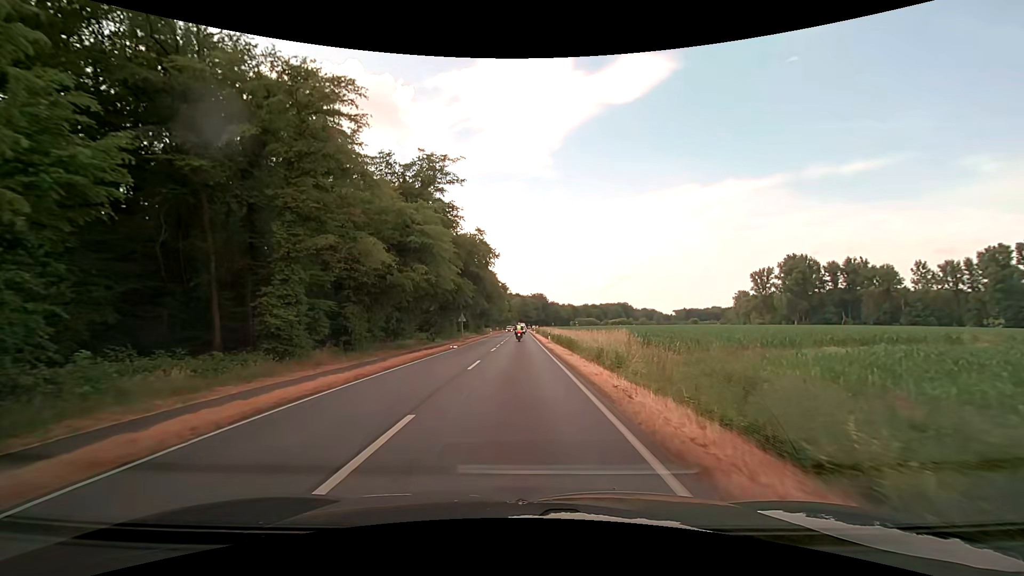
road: primary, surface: asphalt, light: Day
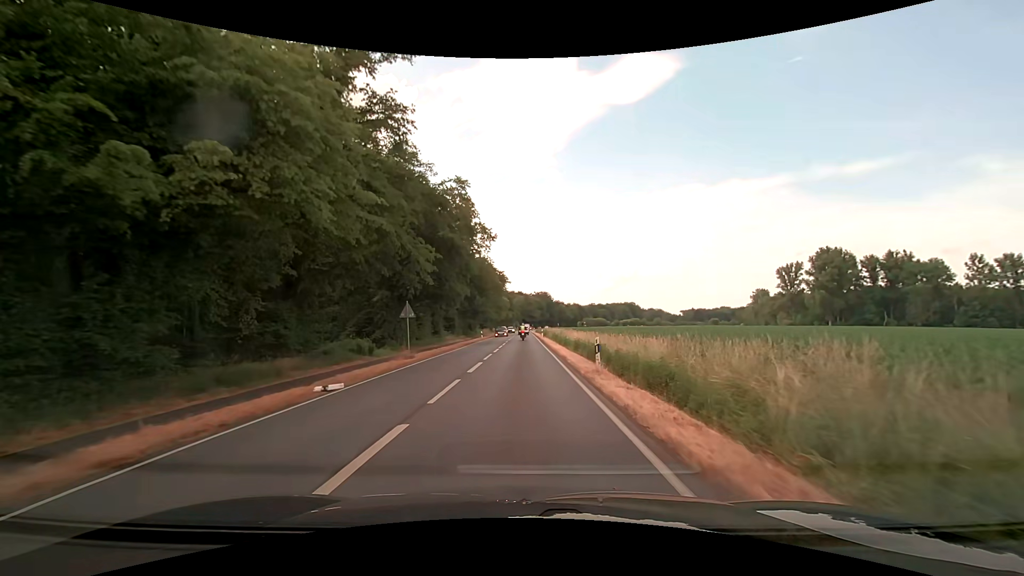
(-0.1, +24.7) m; 0°
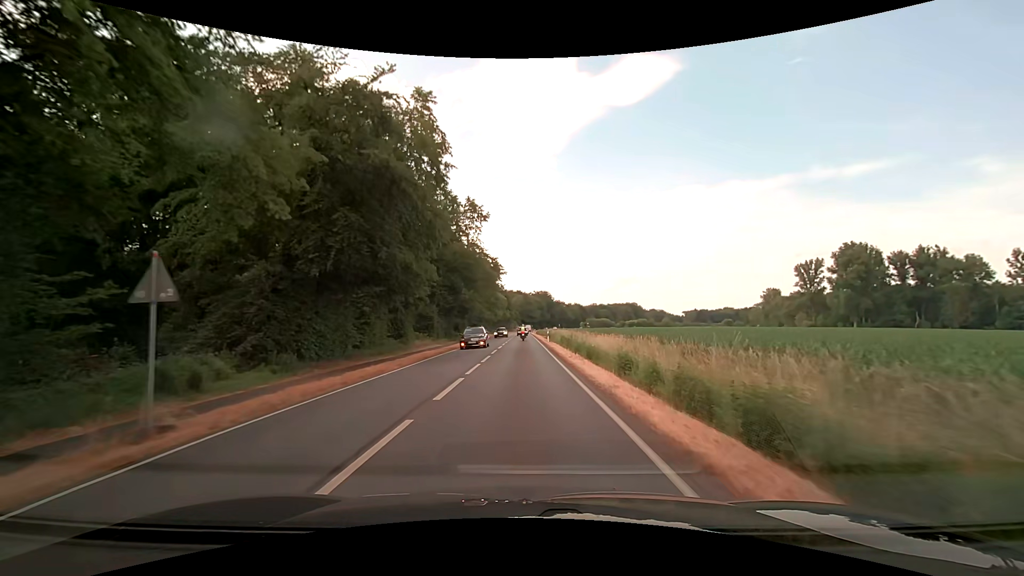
(0.0, +17.7) m; 0°
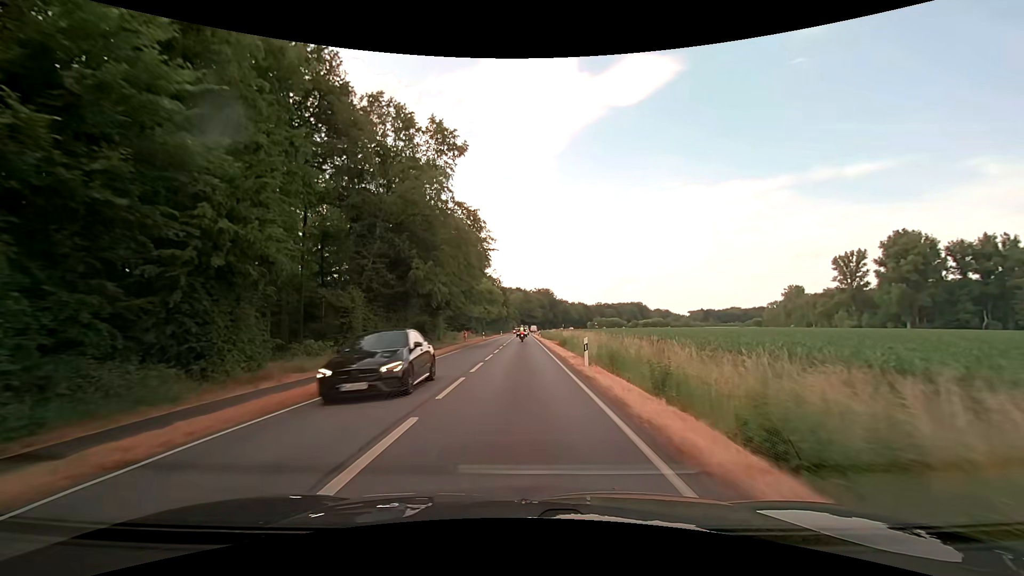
(0.0, +28.3) m; 0°
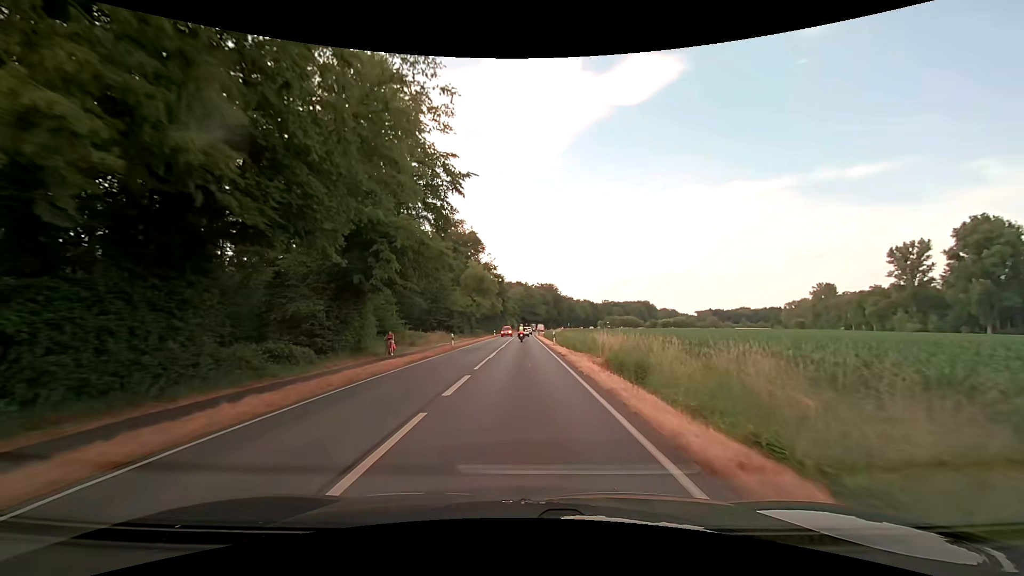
(-0.2, +29.7) m; 0°
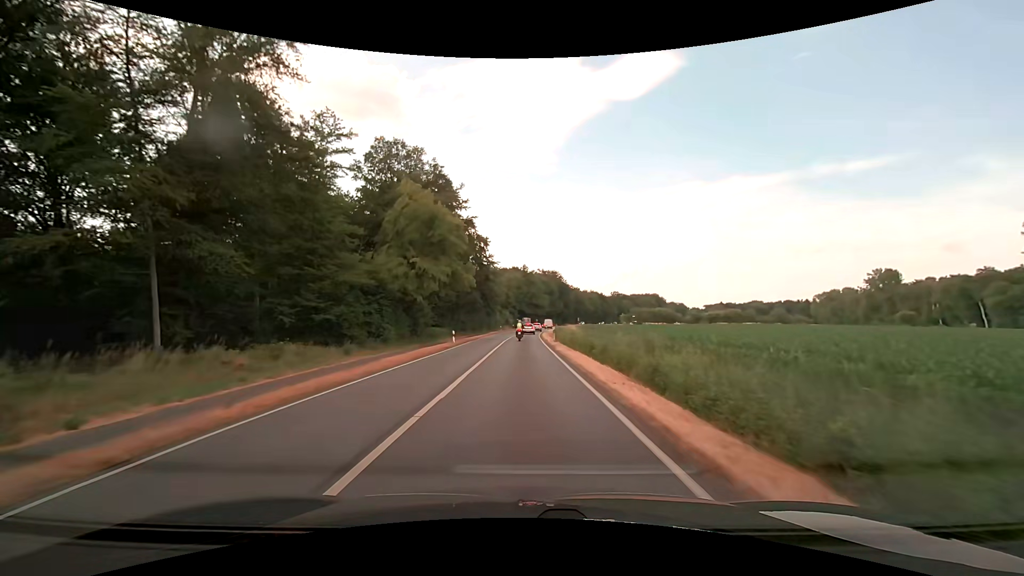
(0.0, +48.5) m; +1°
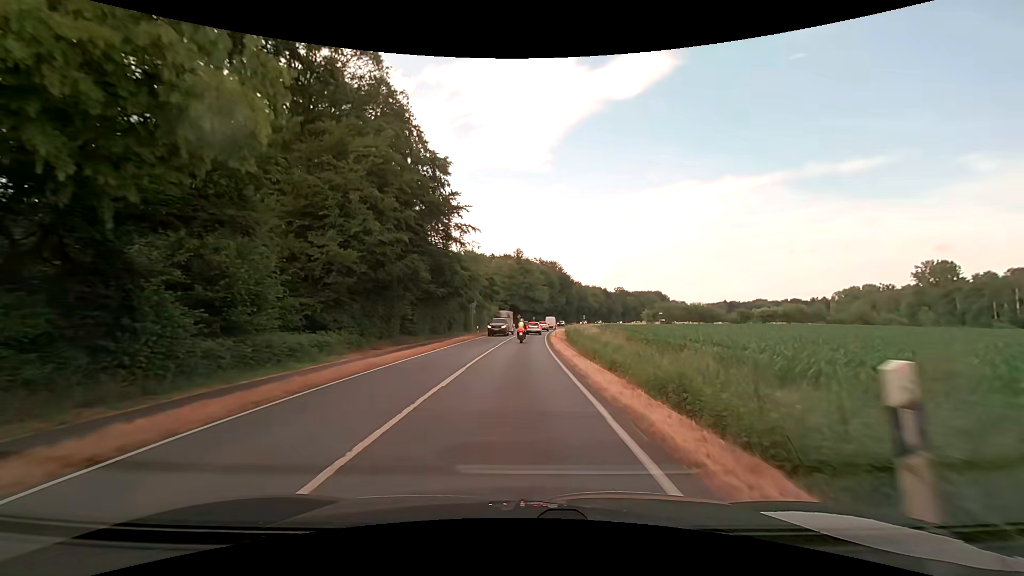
(-0.1, +34.2) m; 0°
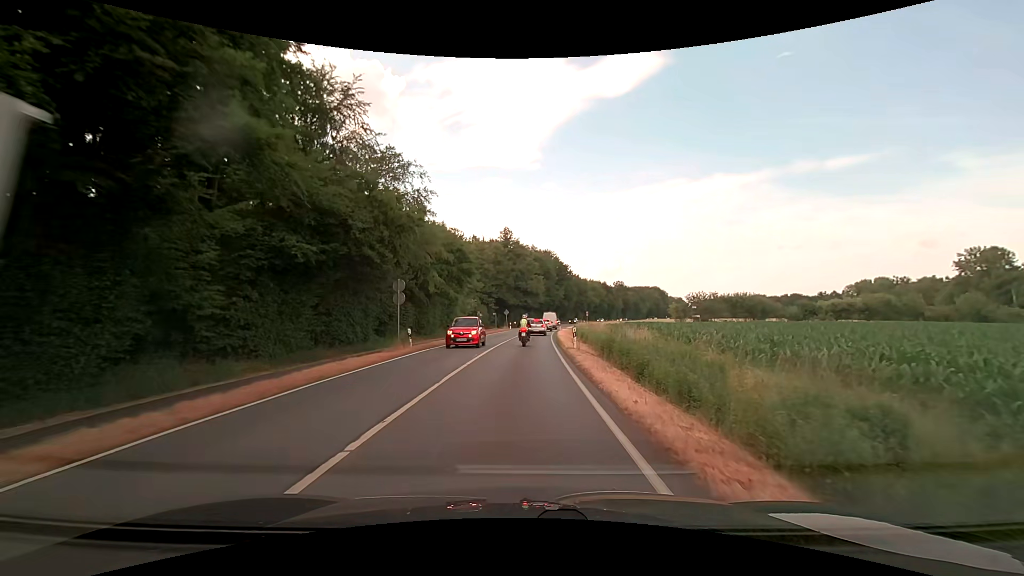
(+0.3, +27.3) m; +1°
